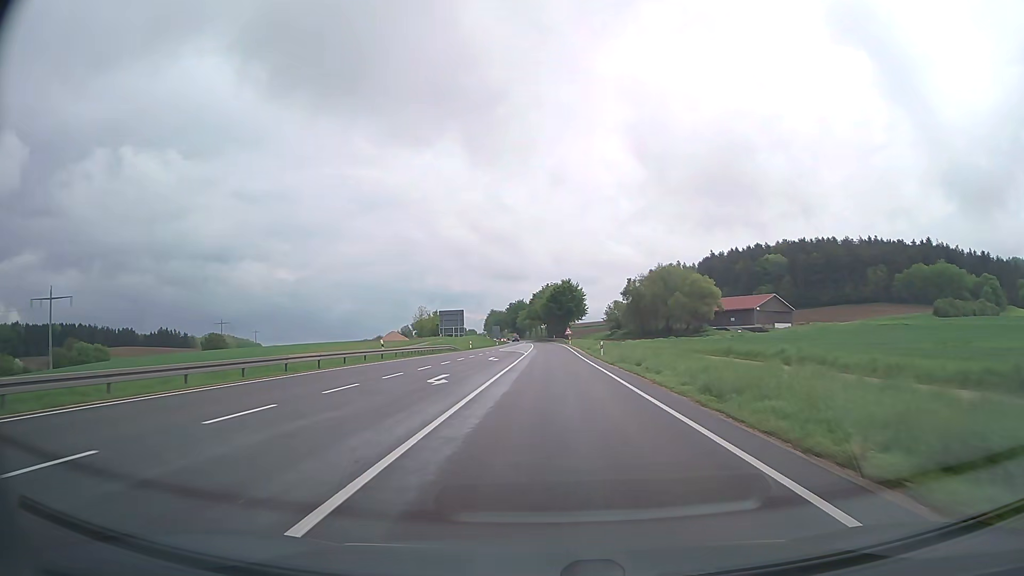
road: primary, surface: asphalt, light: Day
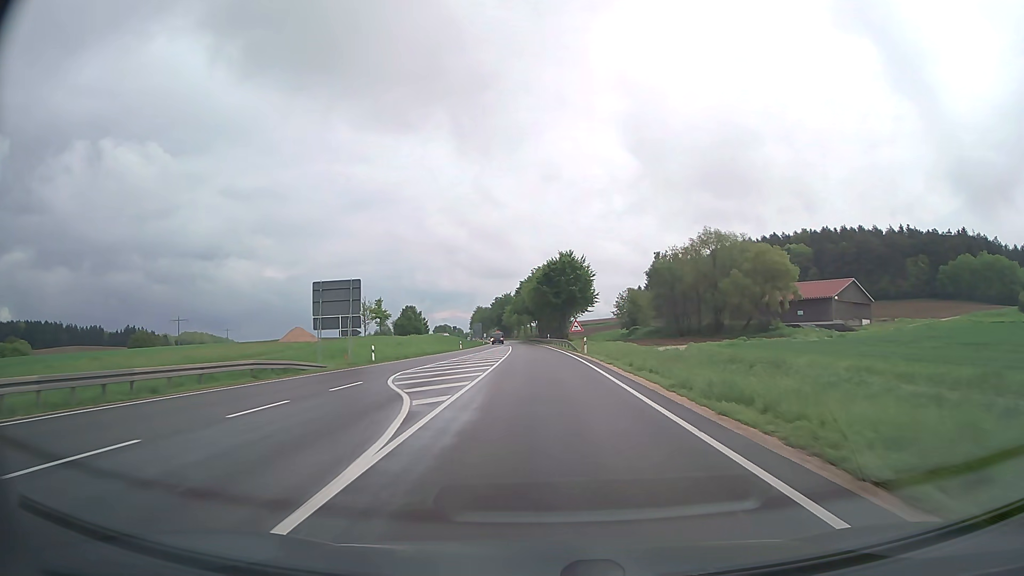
(+0.3, +46.9) m; +1°
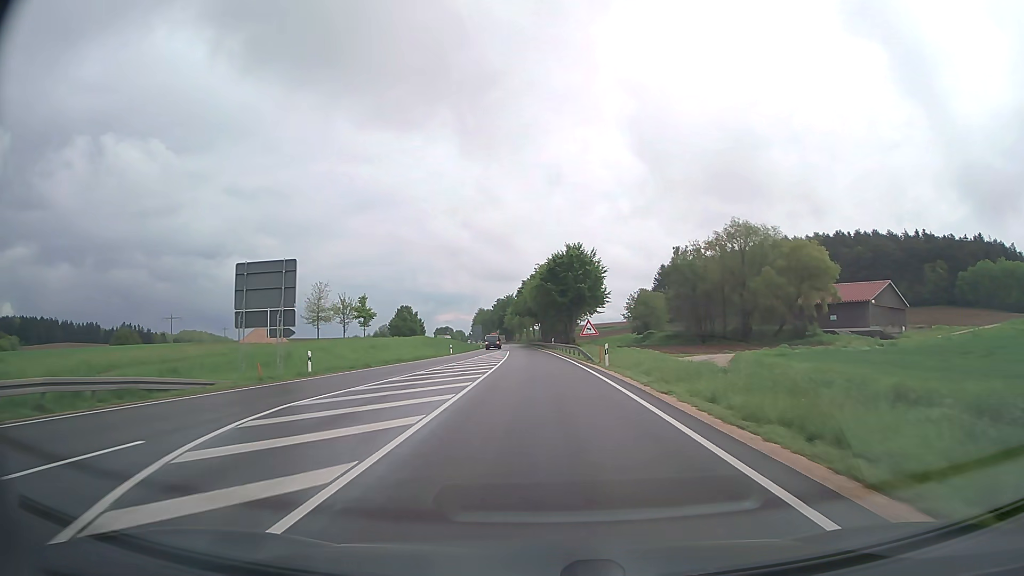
(0.0, +12.0) m; 0°
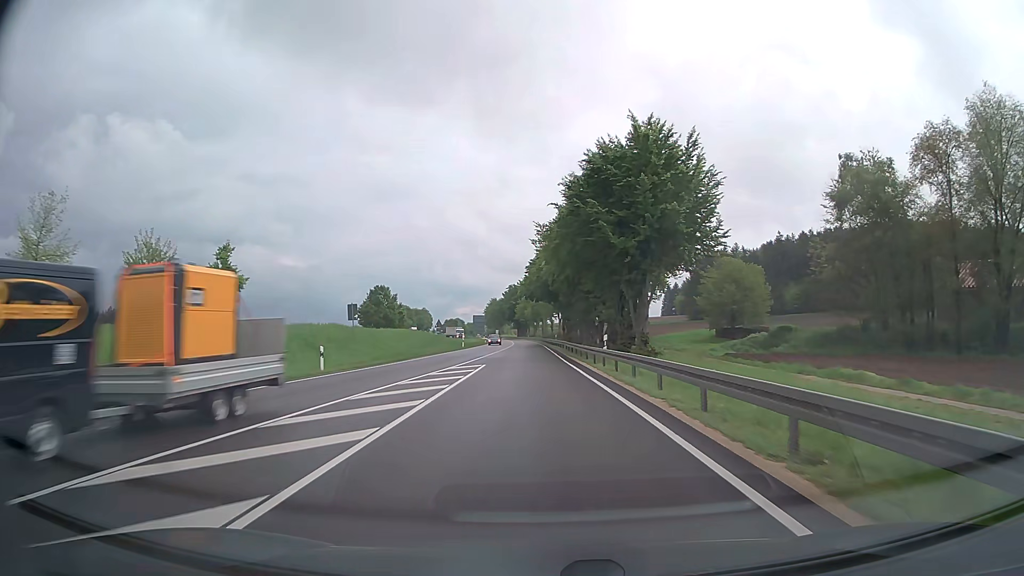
(-0.6, +48.8) m; -1°
(0, +10) (0, +20) (0, +30) (-1, +40) (-1, +50) (-1, +60) (-1, +70) (-2, +80) (-2, +90) (-2, +100) m
